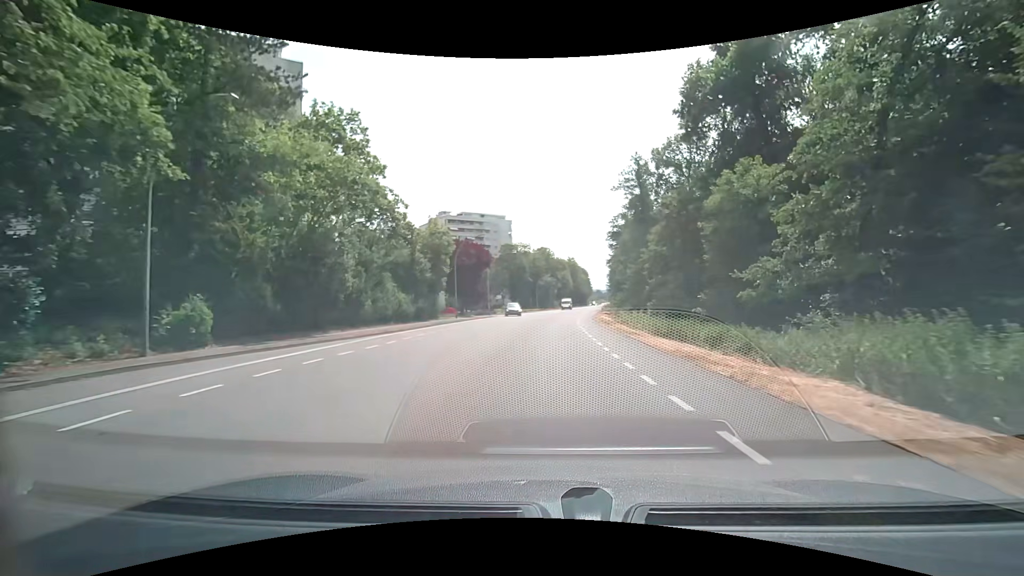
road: tertiary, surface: asphalt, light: Day
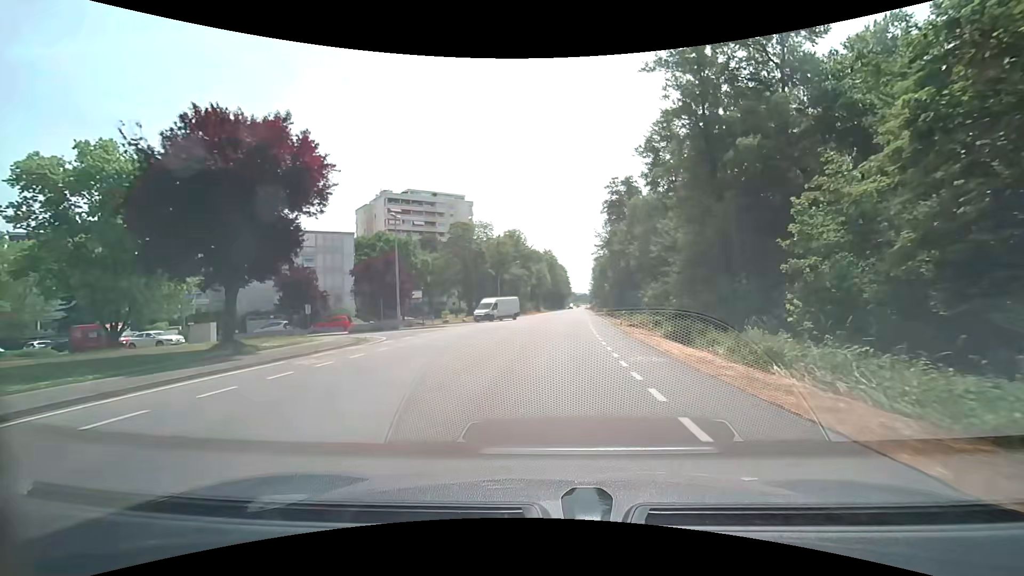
(+0.9, +38.6) m; +3°
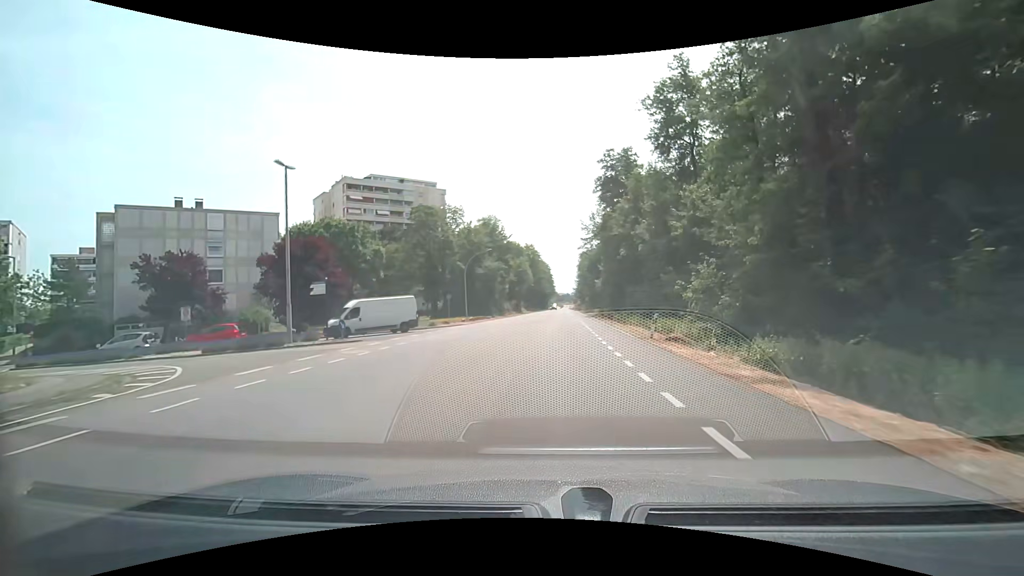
(+0.2, +15.1) m; +2°
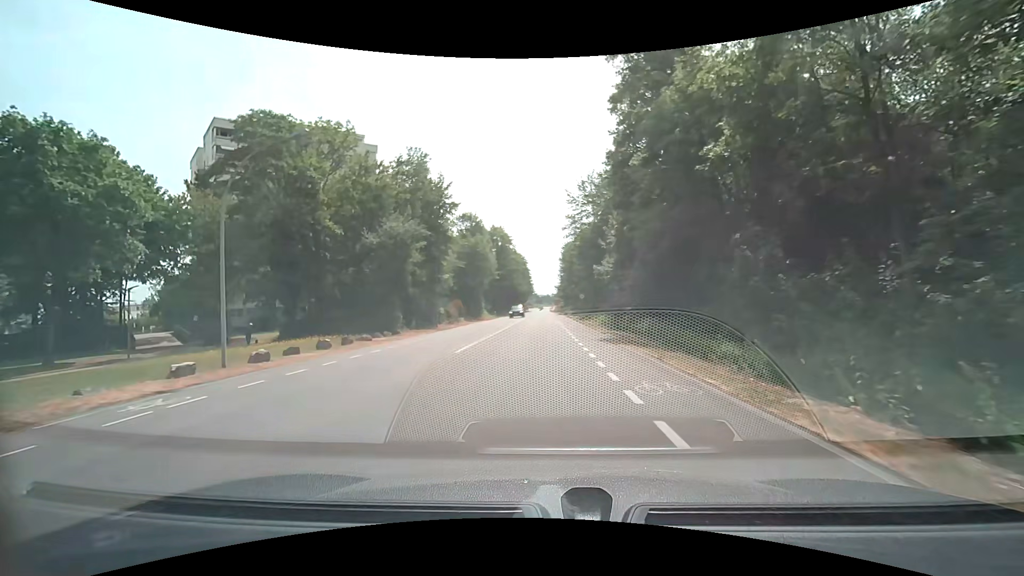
(+1.5, +36.8) m; +3°
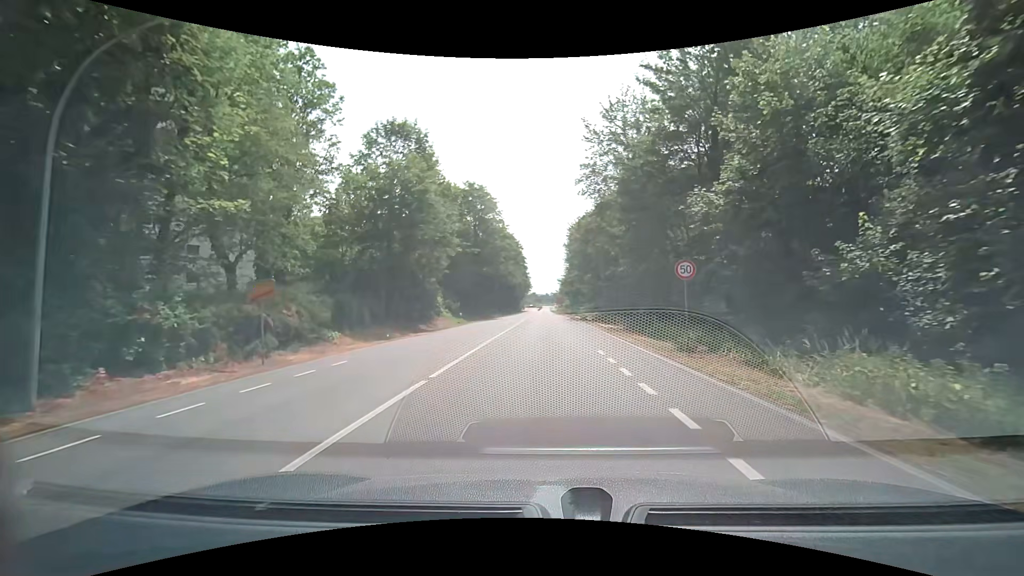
(-0.7, +36.4) m; -1°
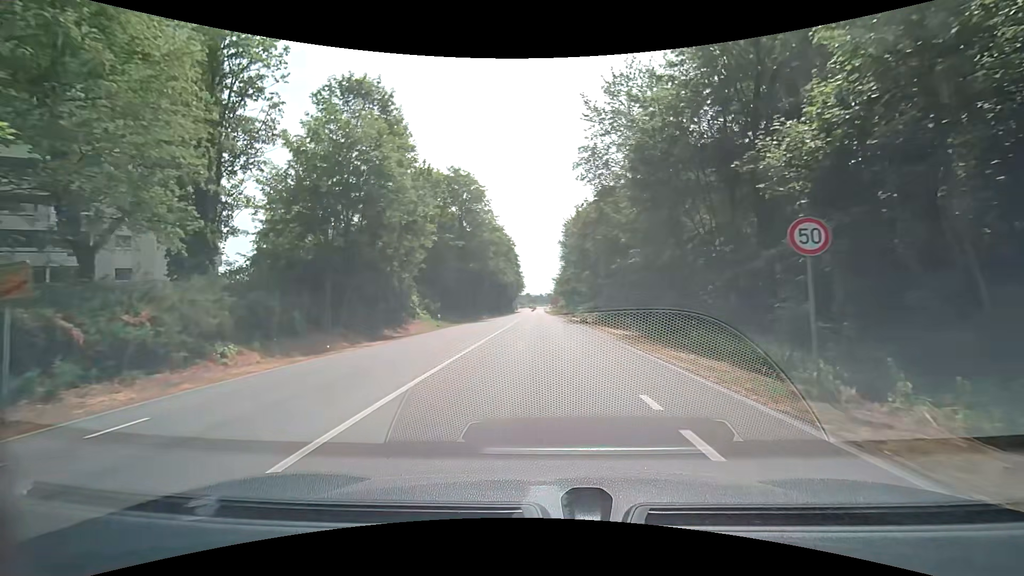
(0.0, +7.3) m; +1°
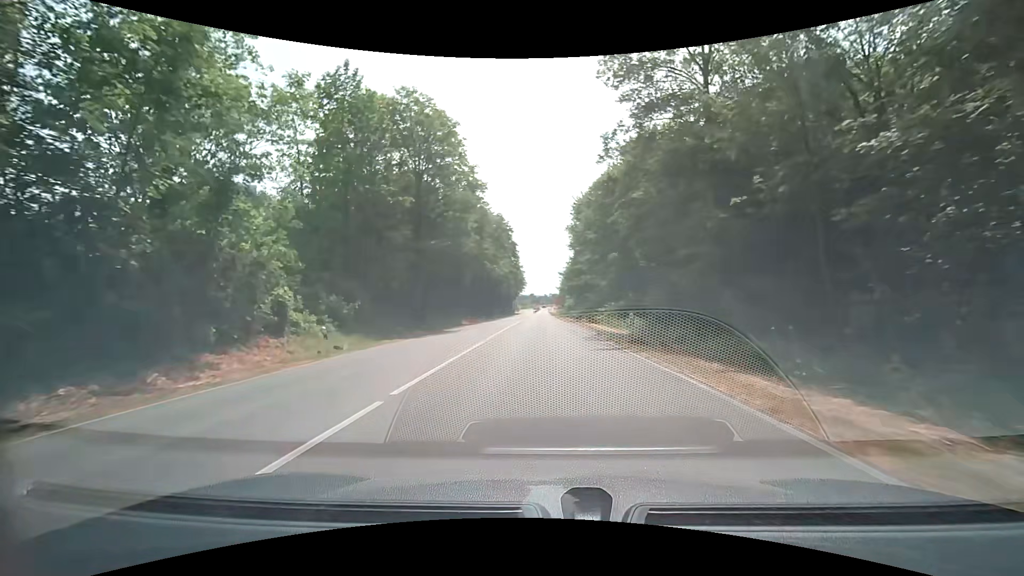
(+0.1, +22.3) m; 0°
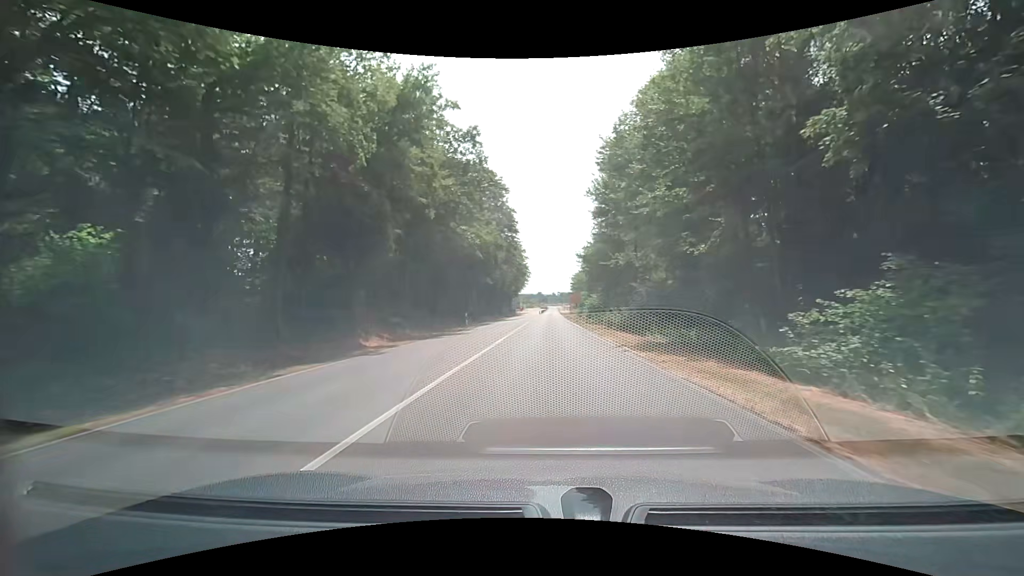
(-0.3, +31.1) m; -2°
(0, +10) (0, +20) (+1, +30) (+1, +40) (+1, +50) (+1, +60) (+2, +70) (+2, +80) (+2, +90) (+3, +100) m
